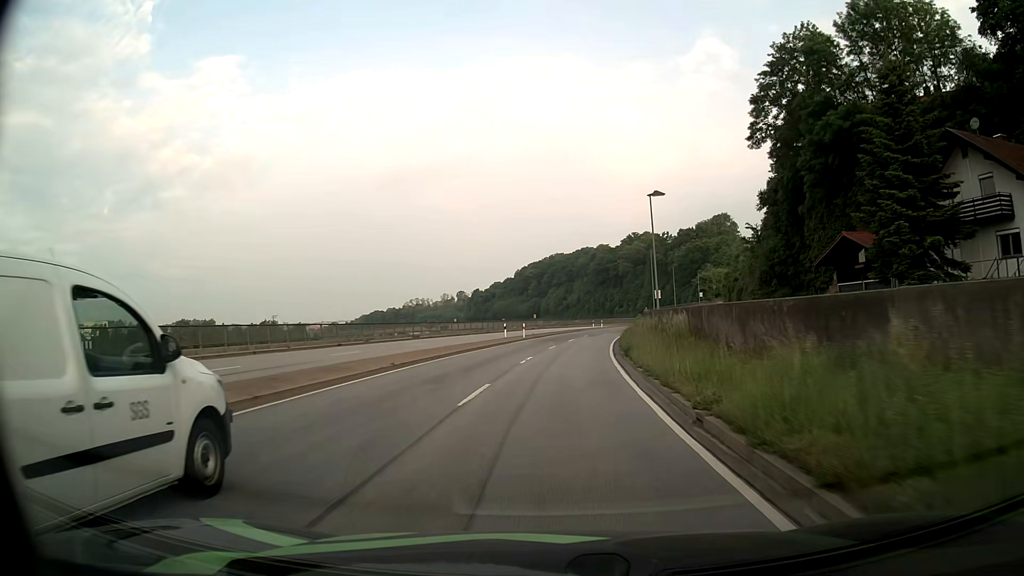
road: primary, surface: asphalt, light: Day
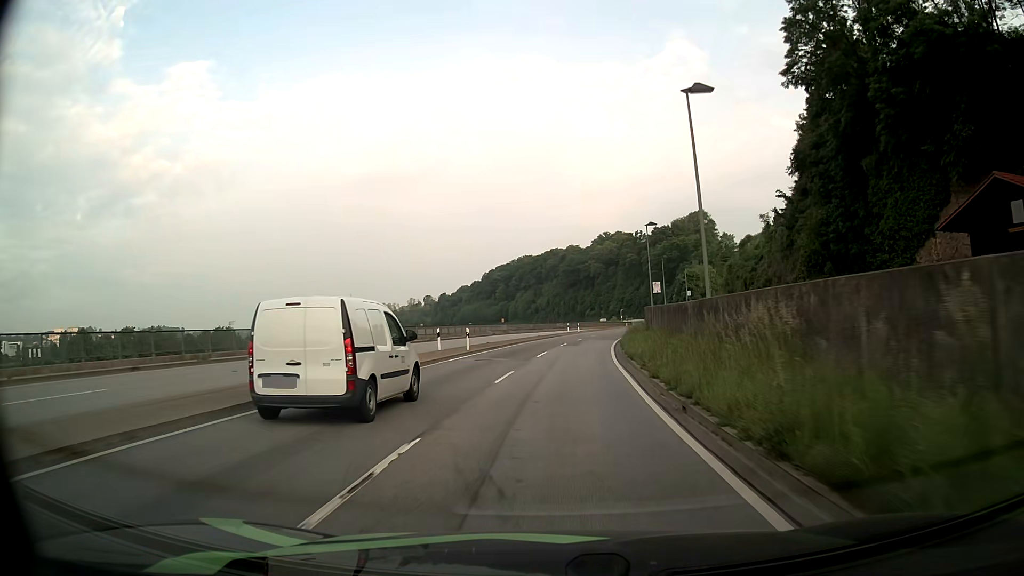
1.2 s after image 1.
(+0.5, +19.0) m; +3°
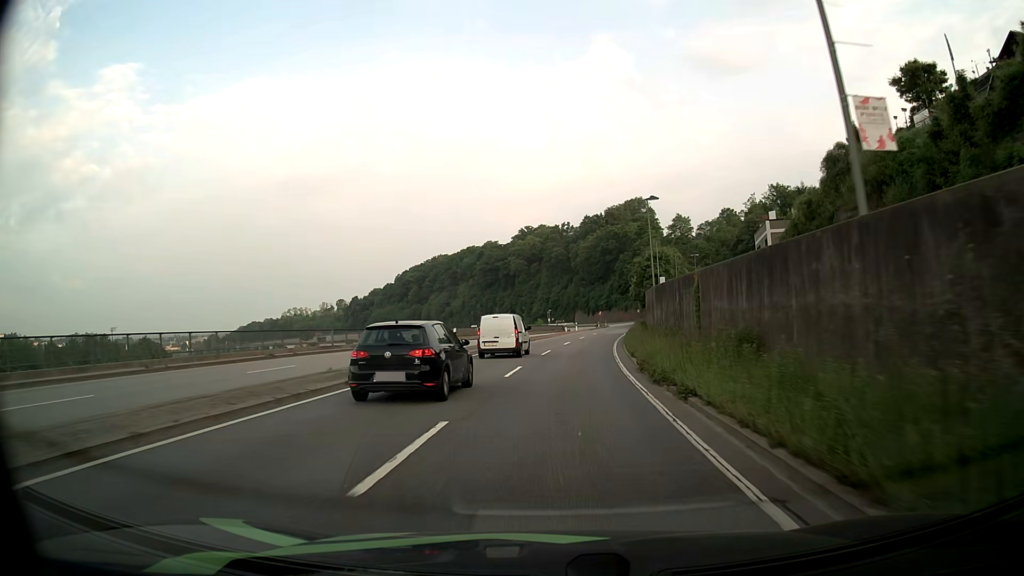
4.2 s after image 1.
(+2.9, +47.4) m; +7°
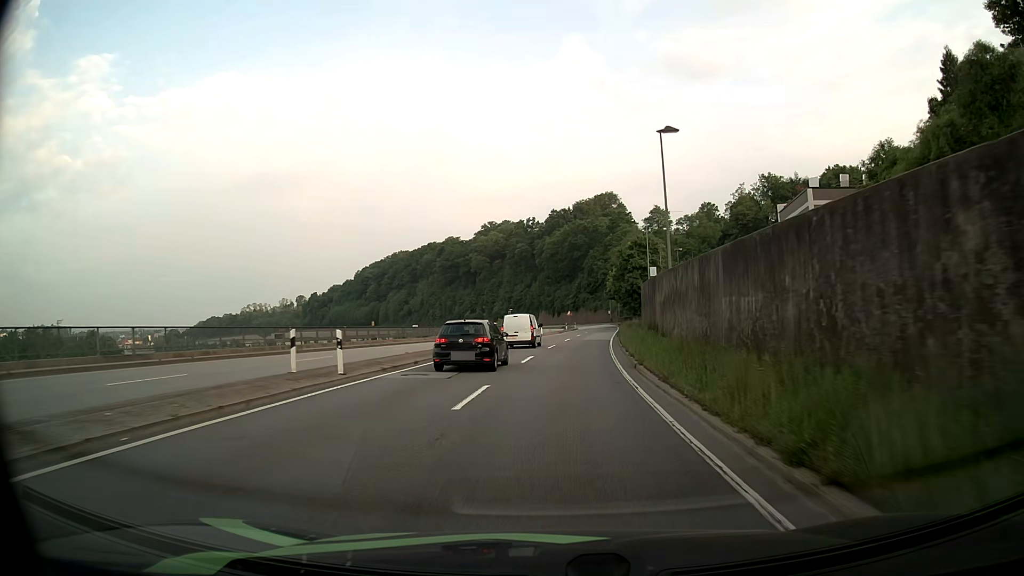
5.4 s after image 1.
(+0.5, +19.1) m; +3°
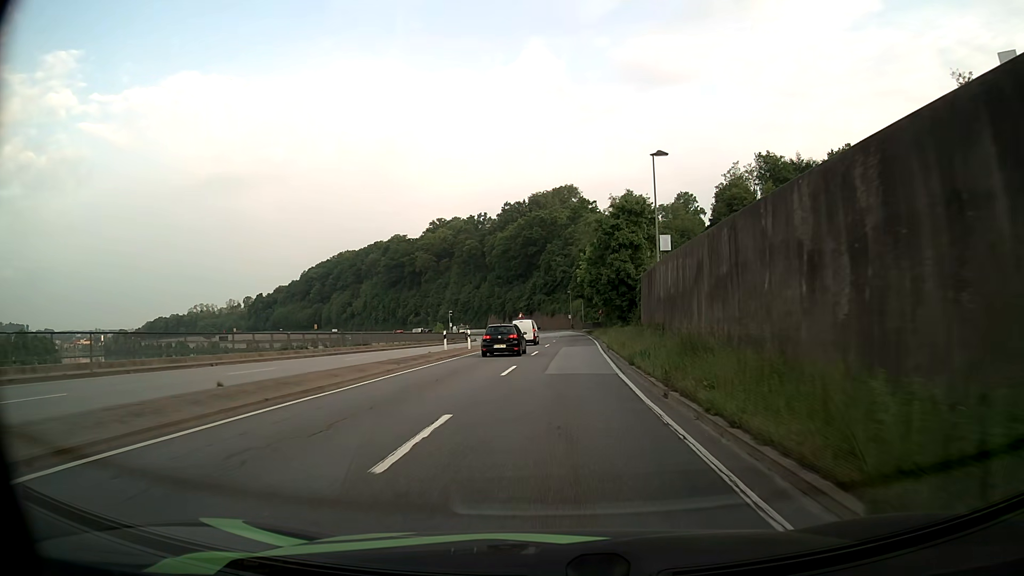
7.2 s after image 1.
(+1.1, +28.7) m; +4°
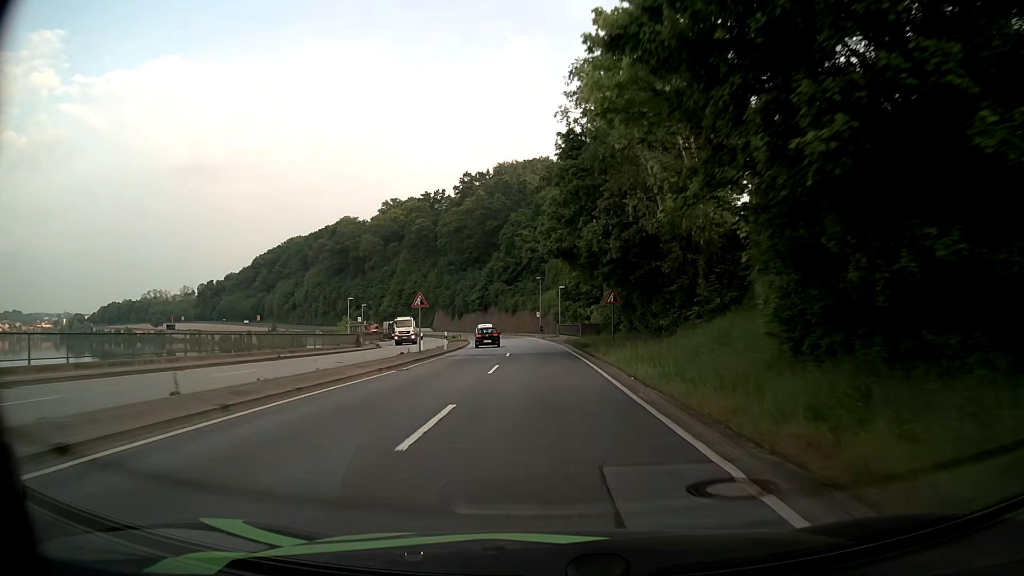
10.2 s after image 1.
(+1.7, +47.7) m; +3°
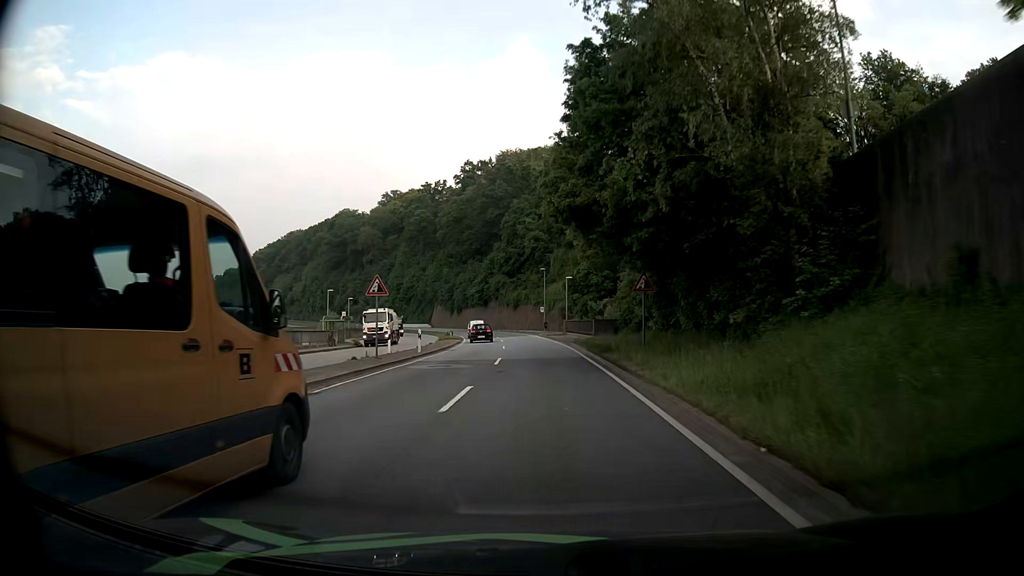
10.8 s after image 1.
(0.0, +9.5) m; 0°
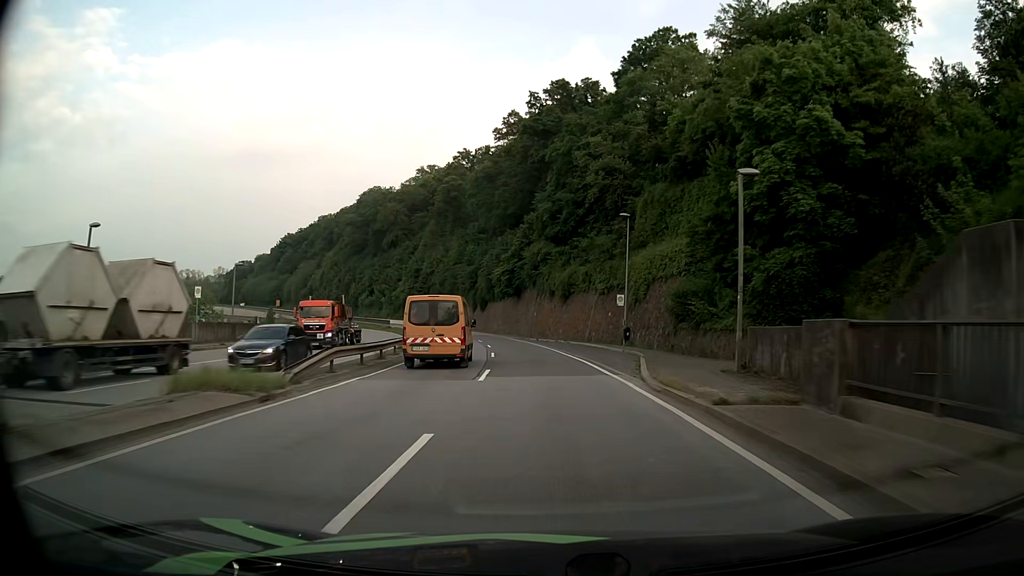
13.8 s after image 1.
(-1.9, +47.4) m; -5°
(0, +10) (0, +20) (-1, +30) (-2, +40) (-3, +50) (-5, +60) (-7, +70) (-9, +79) (-11, +89) (-14, +99) m
